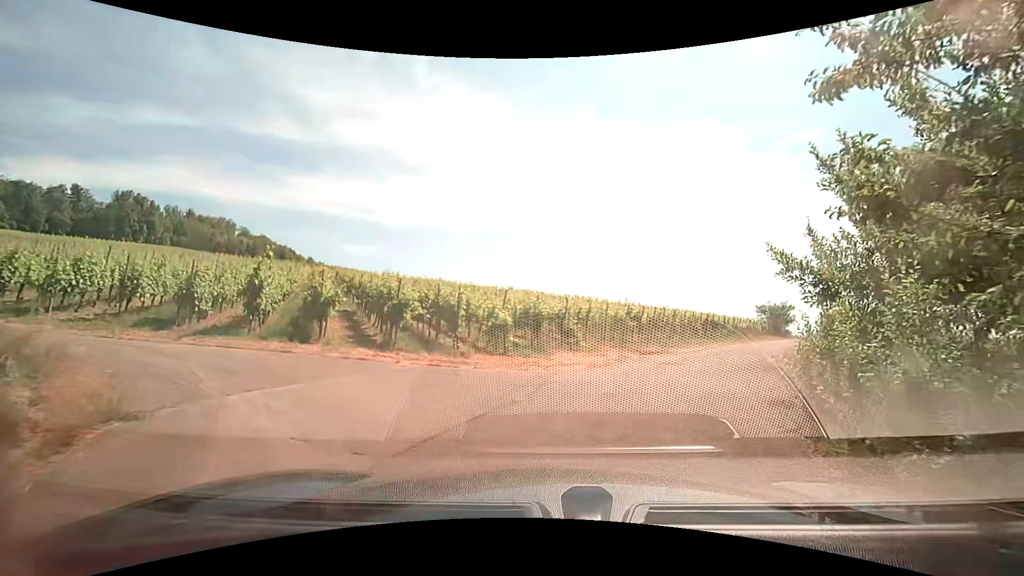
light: Day
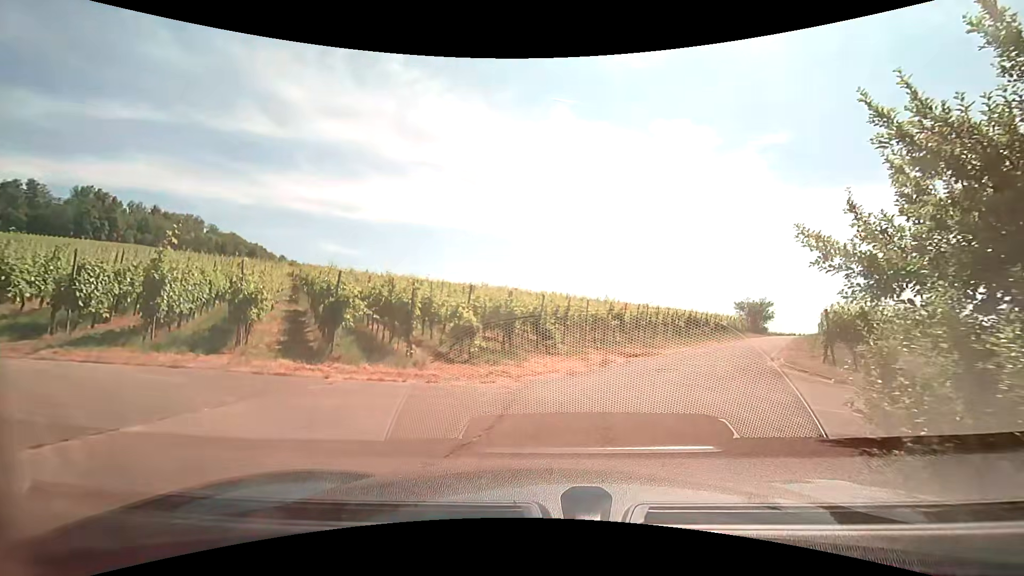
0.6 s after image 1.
(+0.1, +2.4) m; +3°
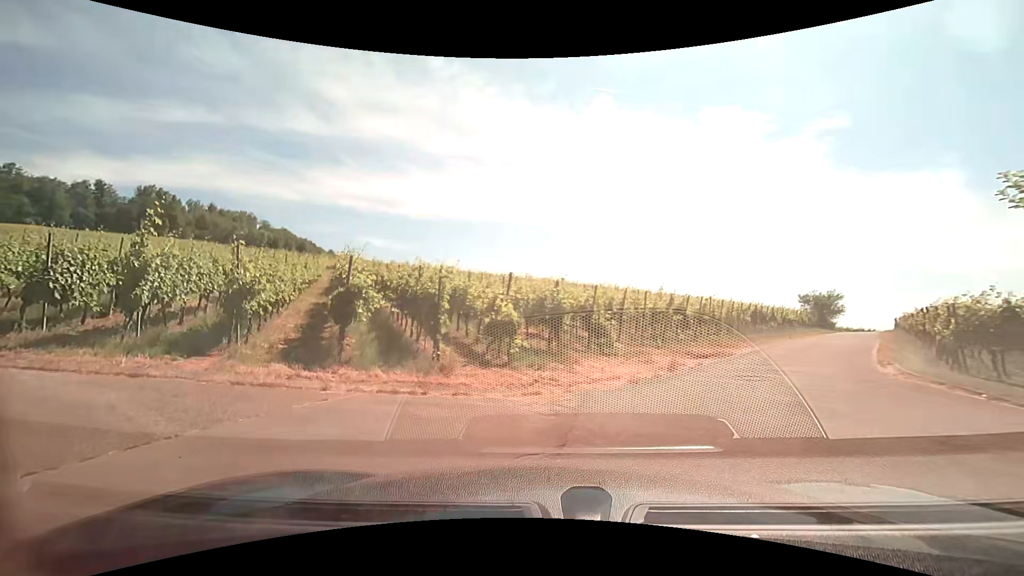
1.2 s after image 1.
(-0.1, +2.3) m; -5°
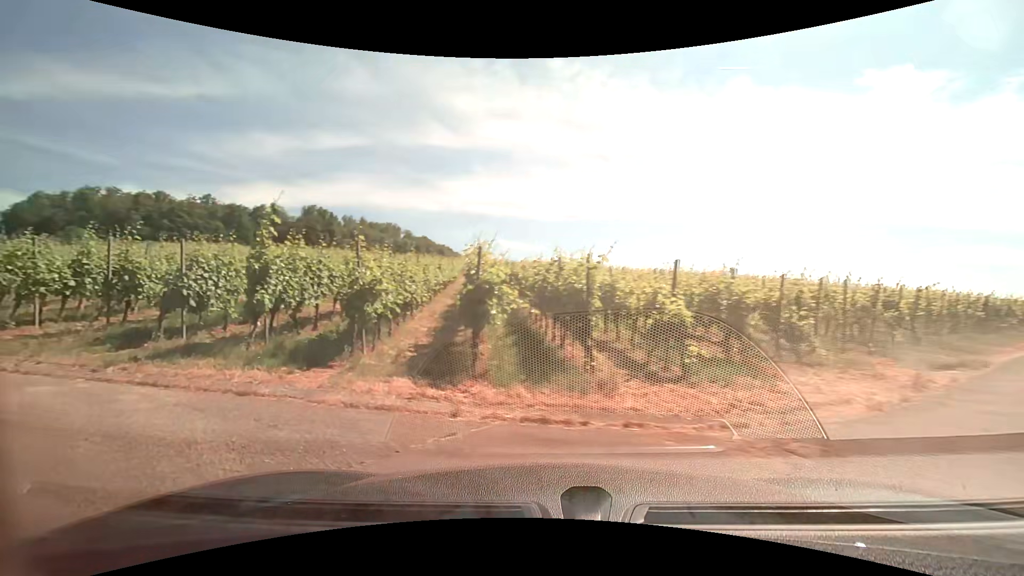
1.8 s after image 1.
(-0.3, +2.1) m; -16°
